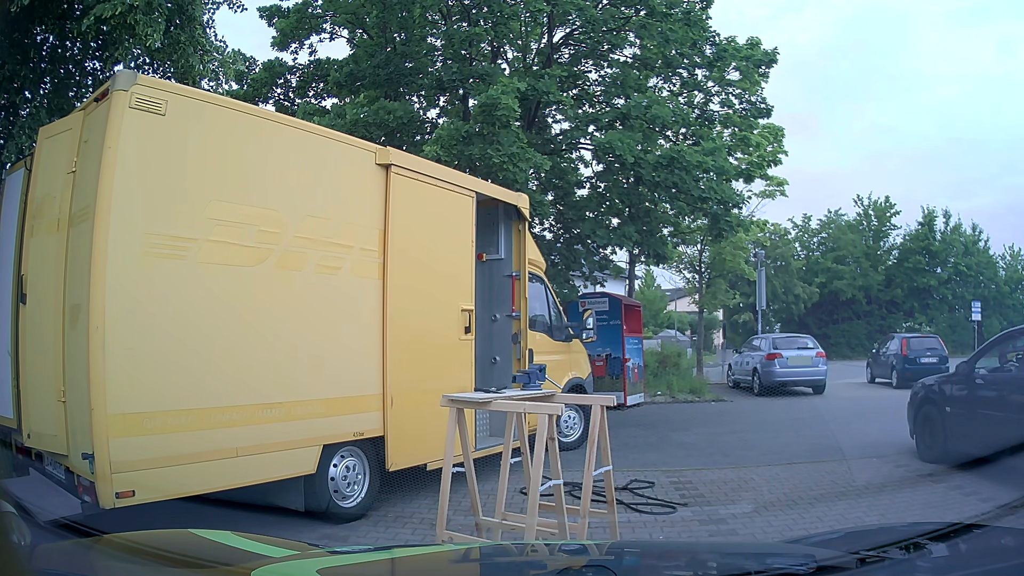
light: Day
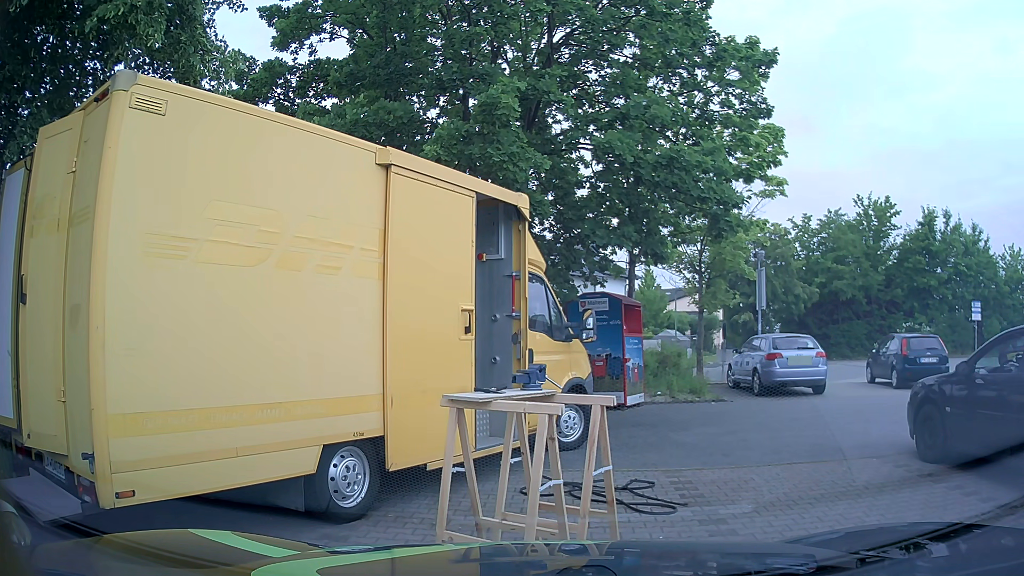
(0.0, 0.0) m; 0°
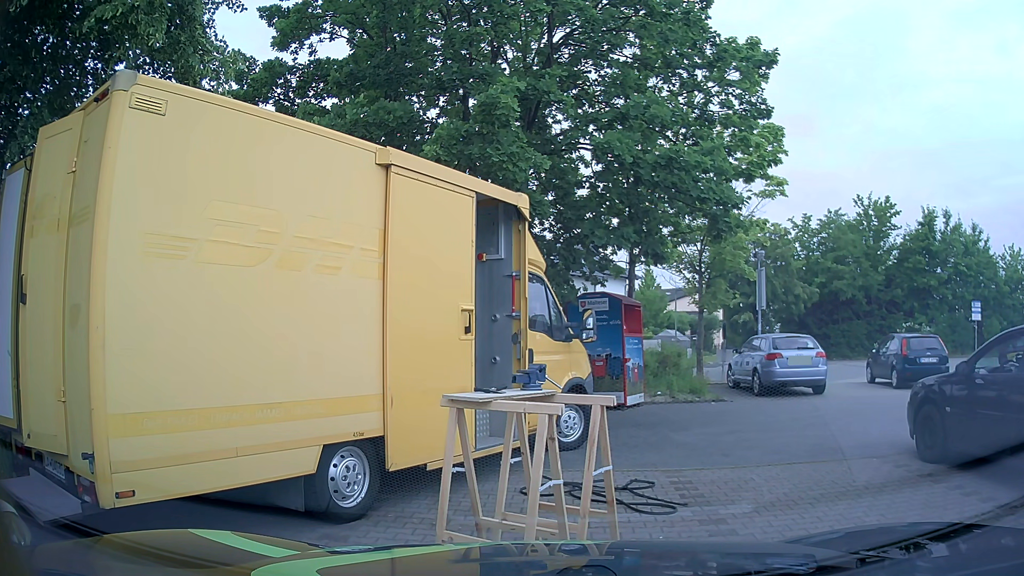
(0.0, 0.0) m; 0°
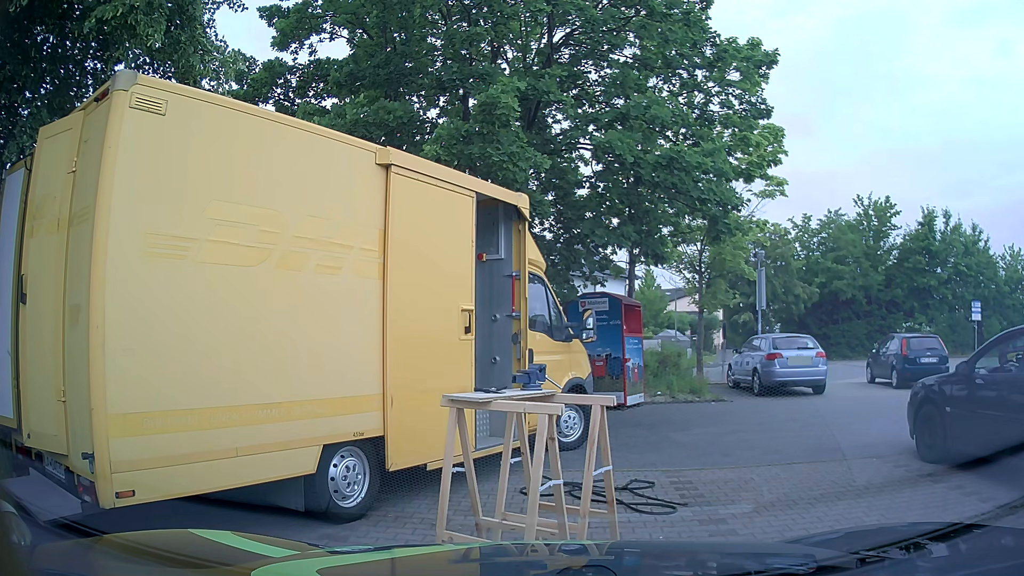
(0.0, 0.0) m; 0°
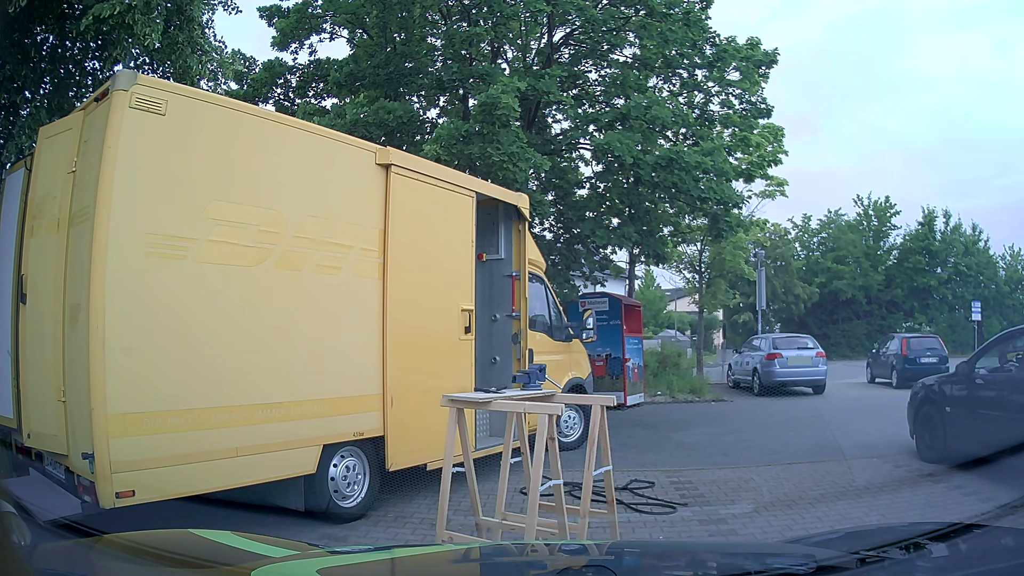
(0.0, 0.0) m; 0°
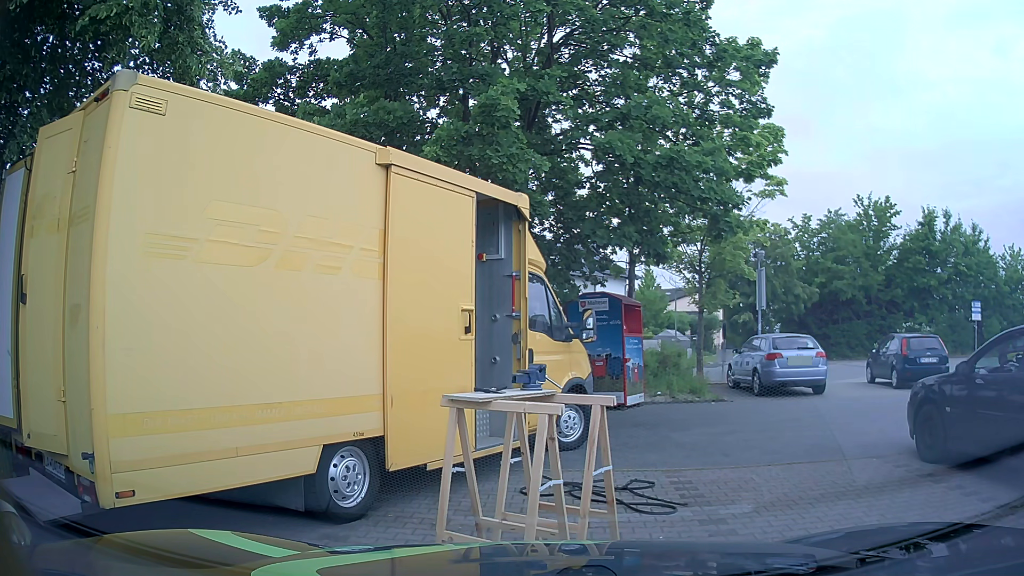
(0.0, 0.0) m; 0°
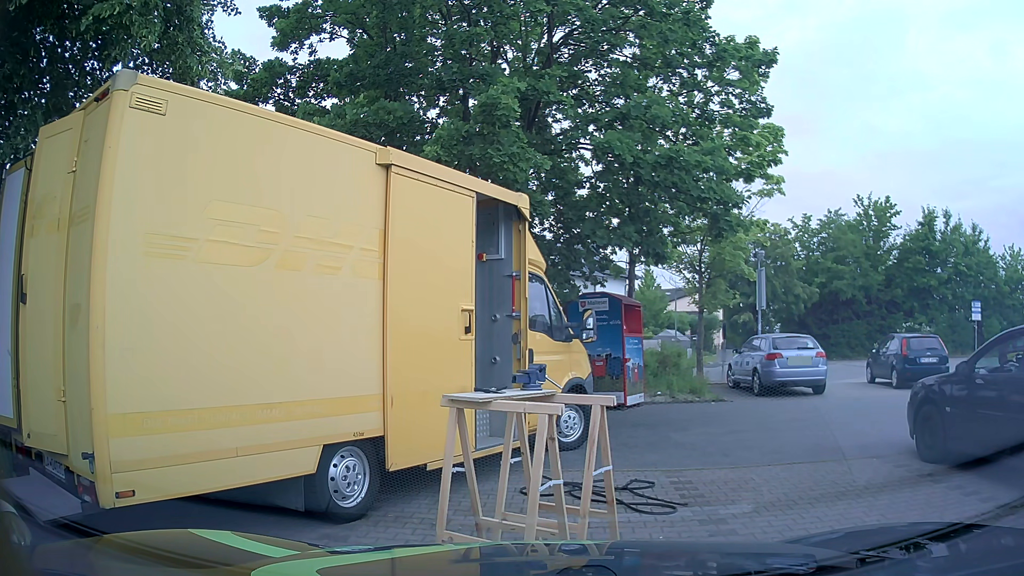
(0.0, 0.0) m; 0°
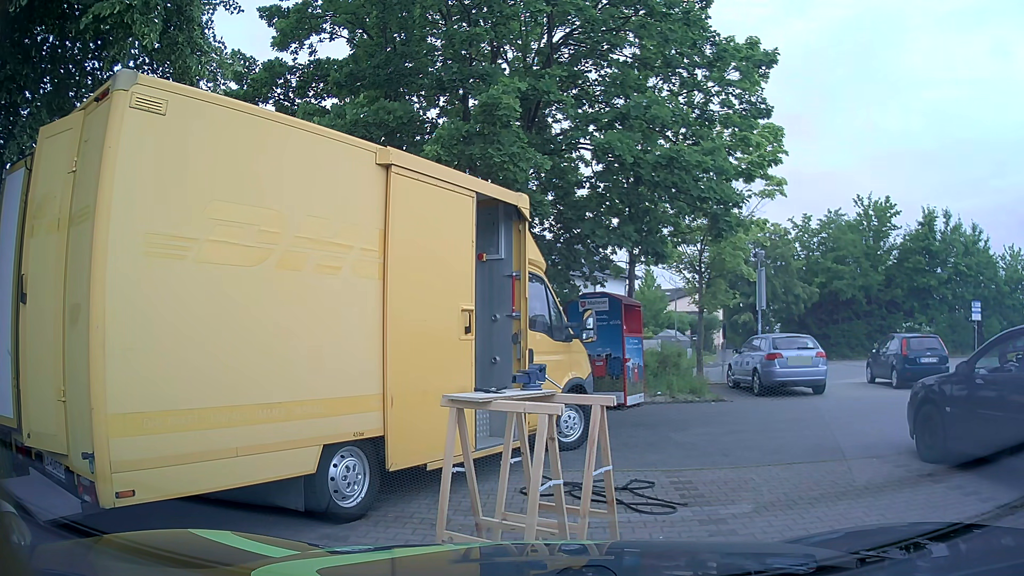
(0.0, 0.0) m; 0°
